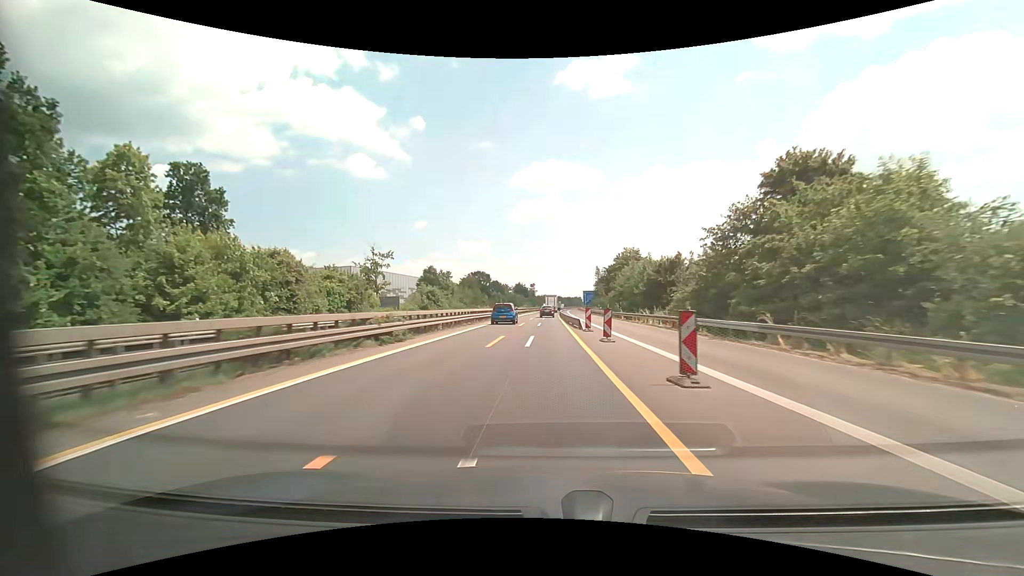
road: motorway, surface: asphalt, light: Day
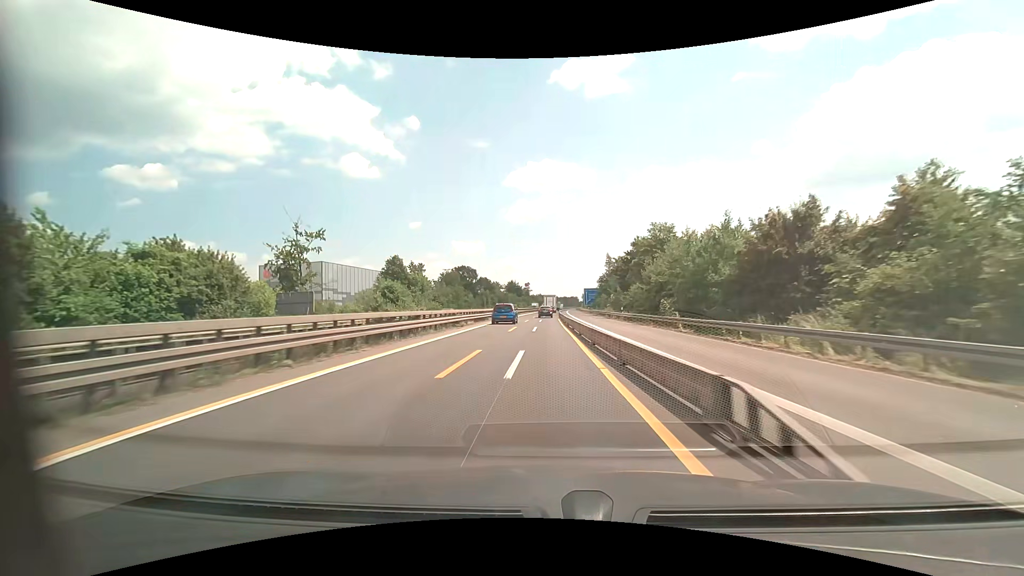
(+0.2, +25.3) m; +1°
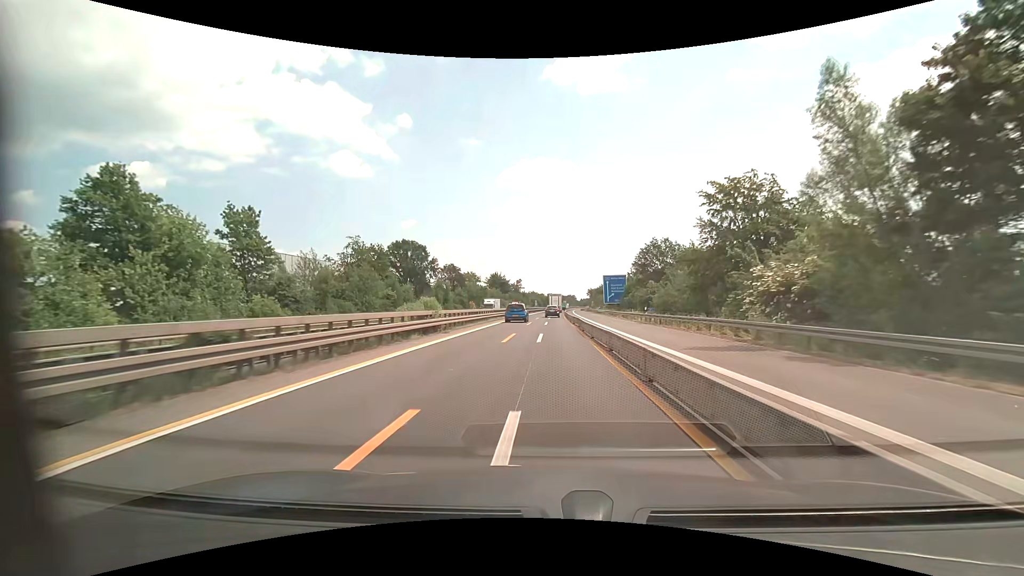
(+0.2, +62.8) m; +1°
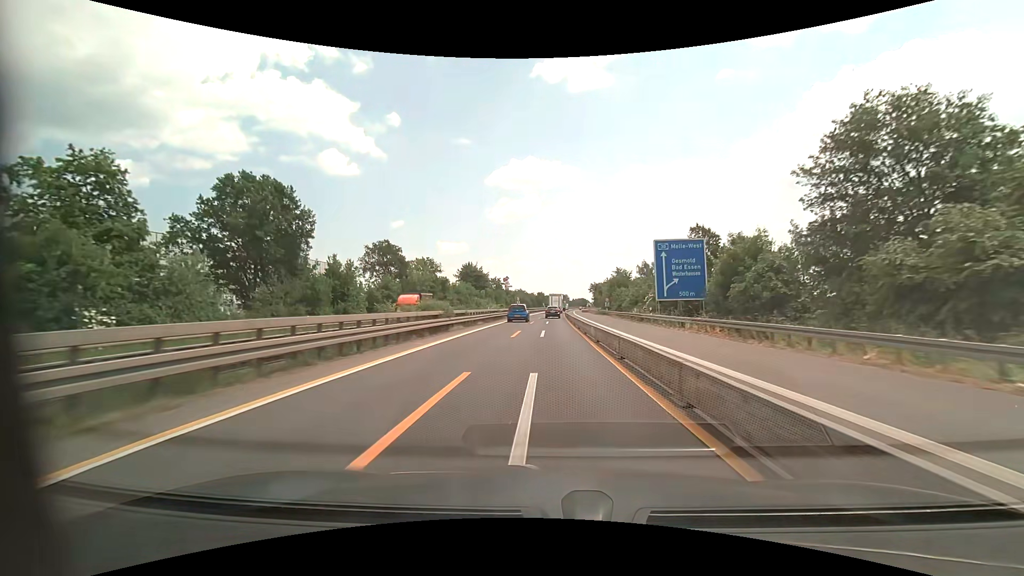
(+0.5, +50.5) m; +1°
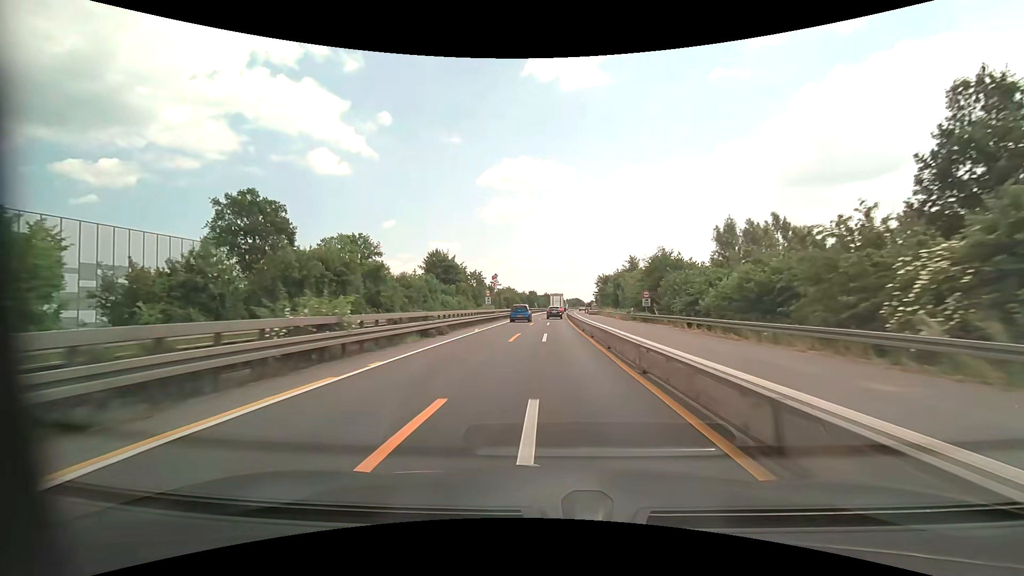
(+0.3, +38.9) m; +1°
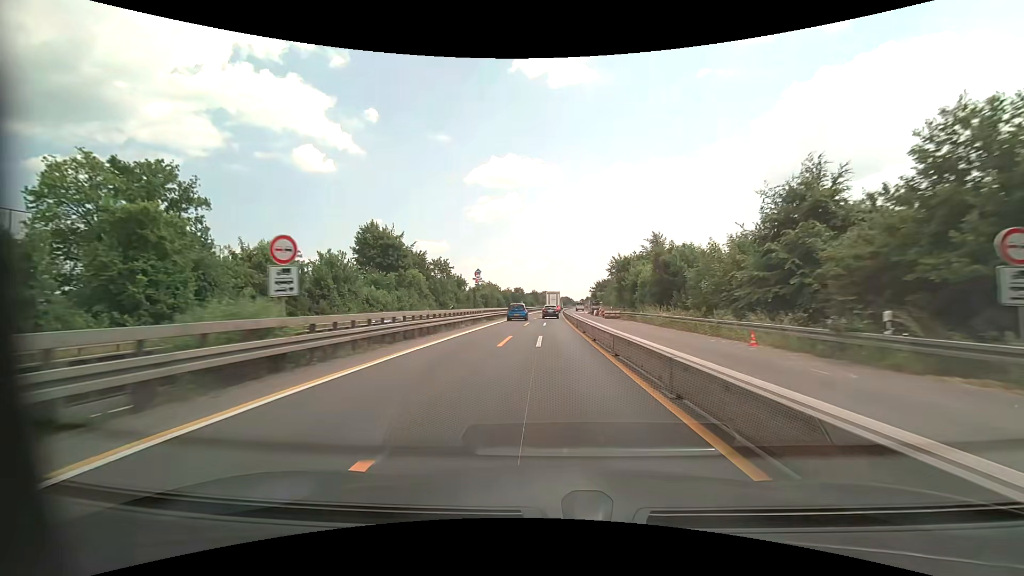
(+0.4, +39.0) m; +1°
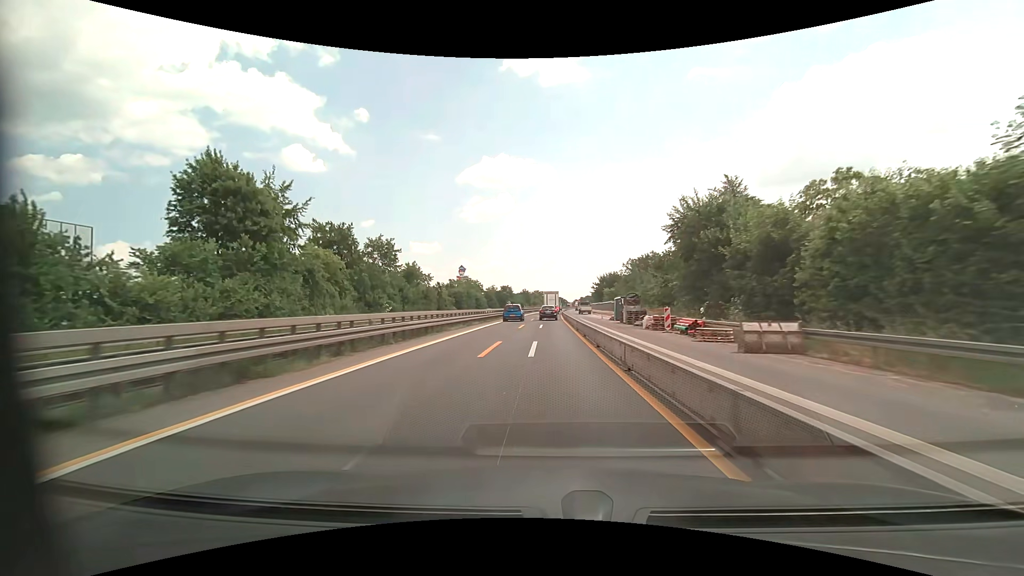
(+0.4, +39.1) m; +1°
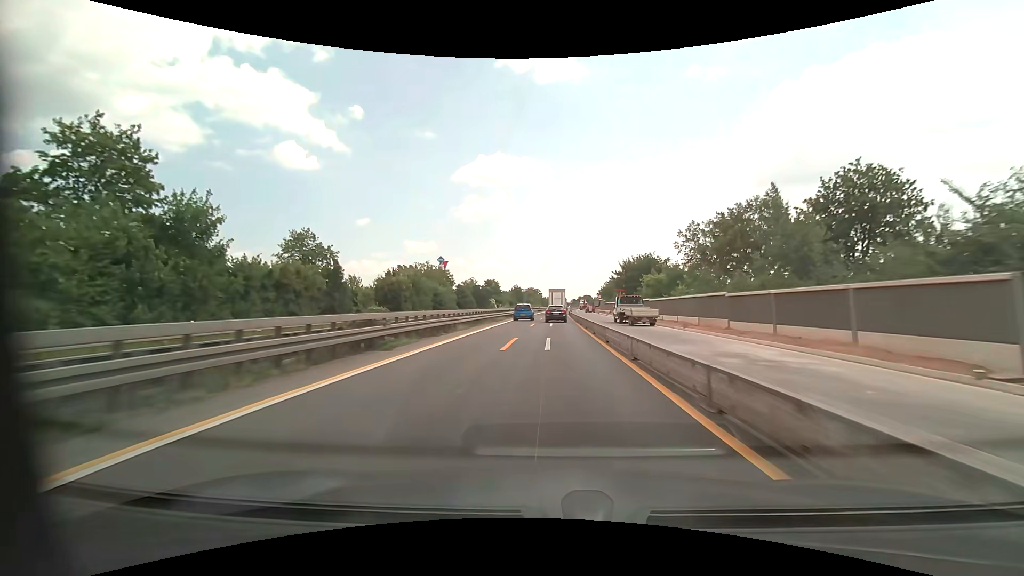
(0.0, +52.3) m; 0°
(0, +10) (0, +20) (0, +30) (+1, +40) (+1, +50) (+1, +60) (+2, +70) (+2, +80) (+2, +90) (+3, +100) m
